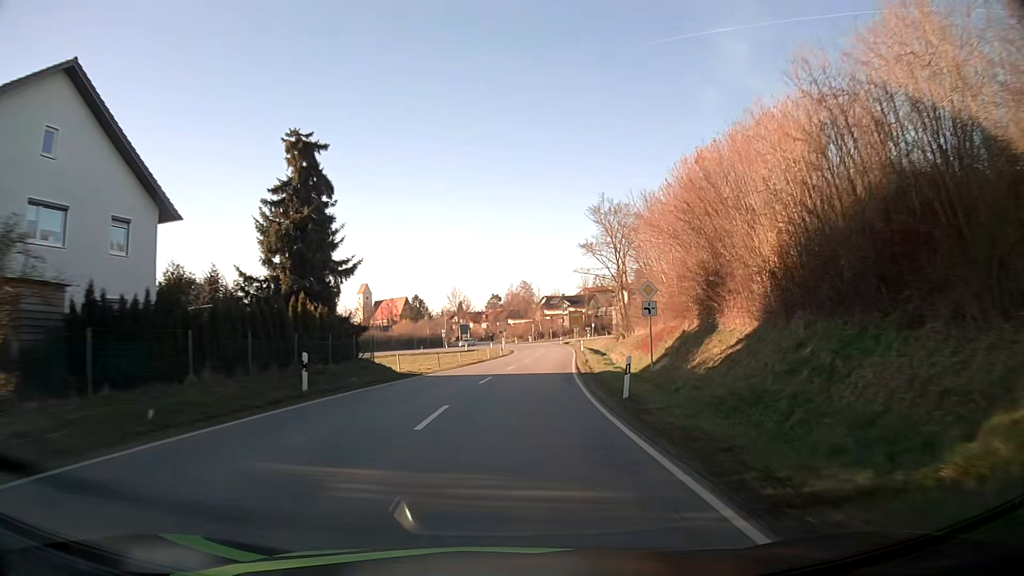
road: secondary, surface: asphalt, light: Day
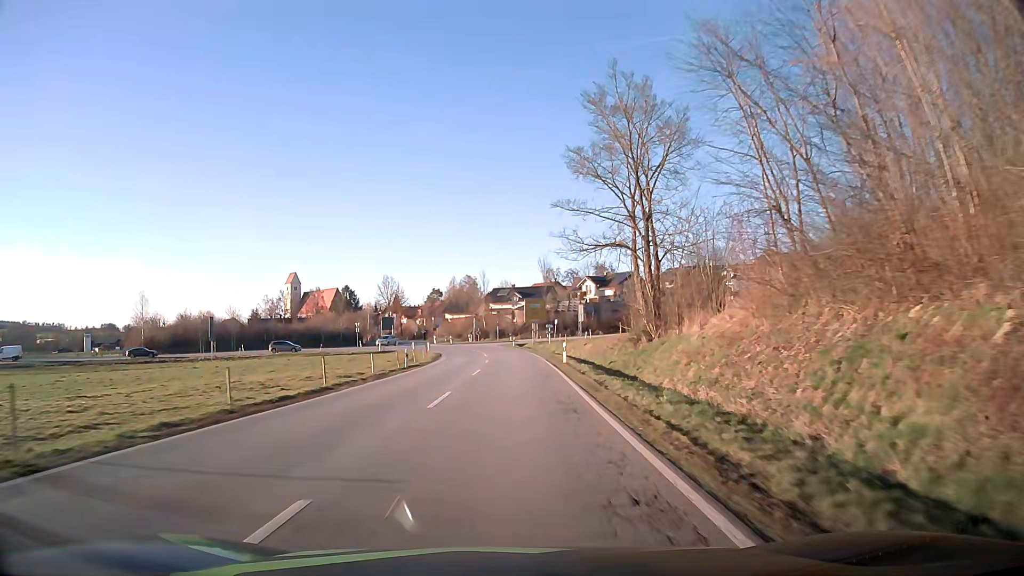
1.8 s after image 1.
(+1.8, +32.1) m; +5°
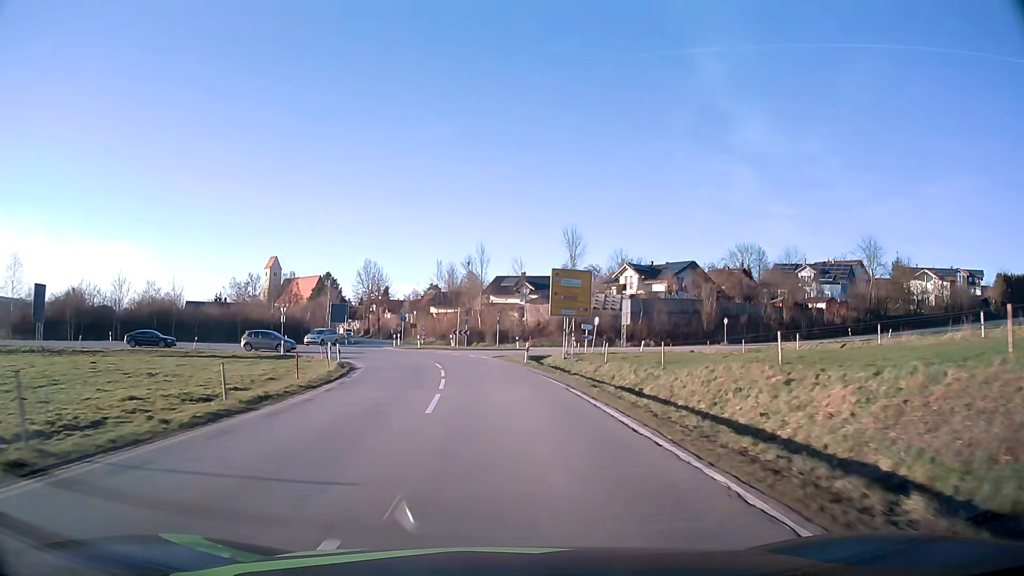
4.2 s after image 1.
(0.0, +36.6) m; -1°
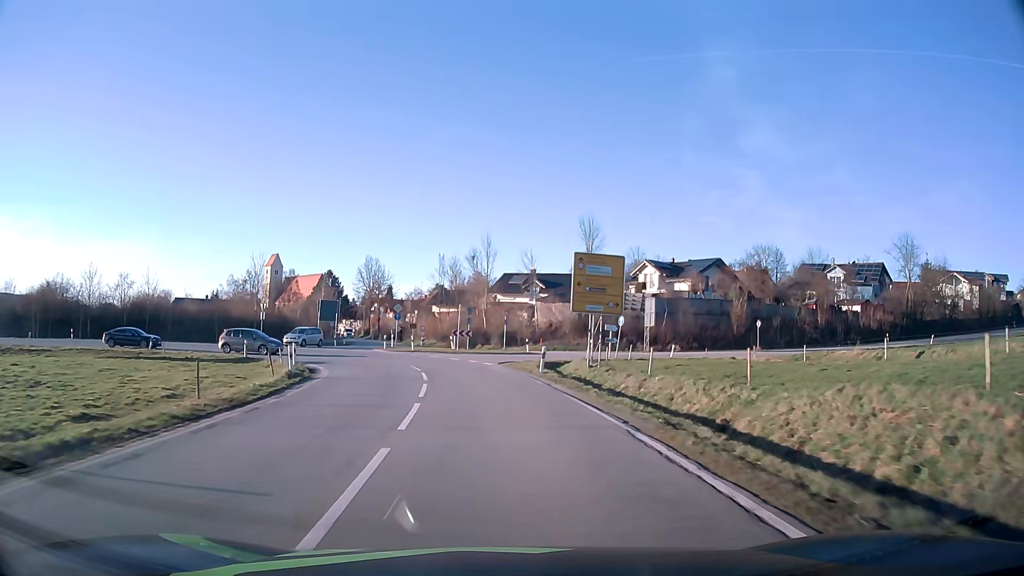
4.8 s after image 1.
(0.0, +7.9) m; 0°
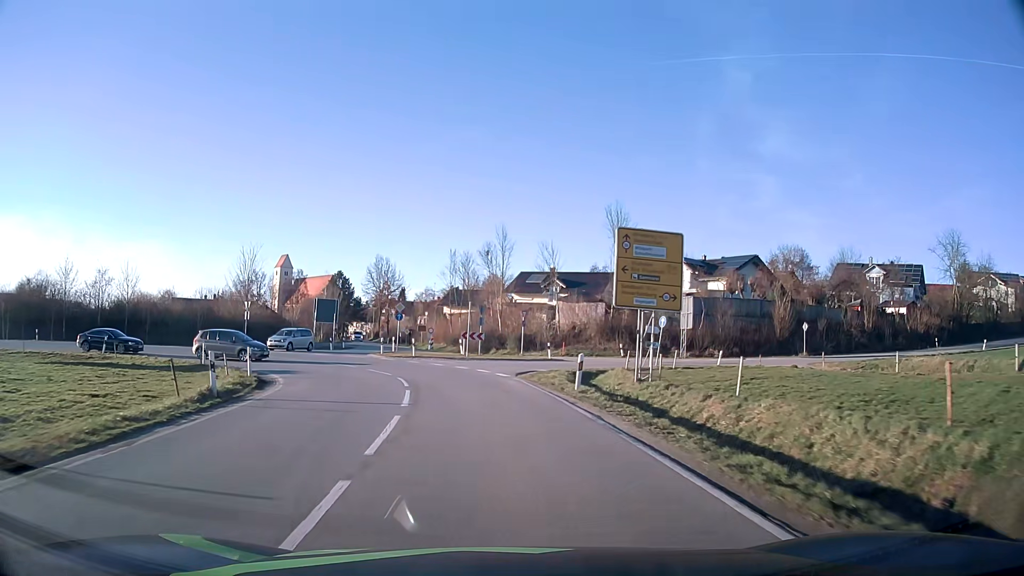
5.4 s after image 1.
(-0.1, +7.4) m; -1°
